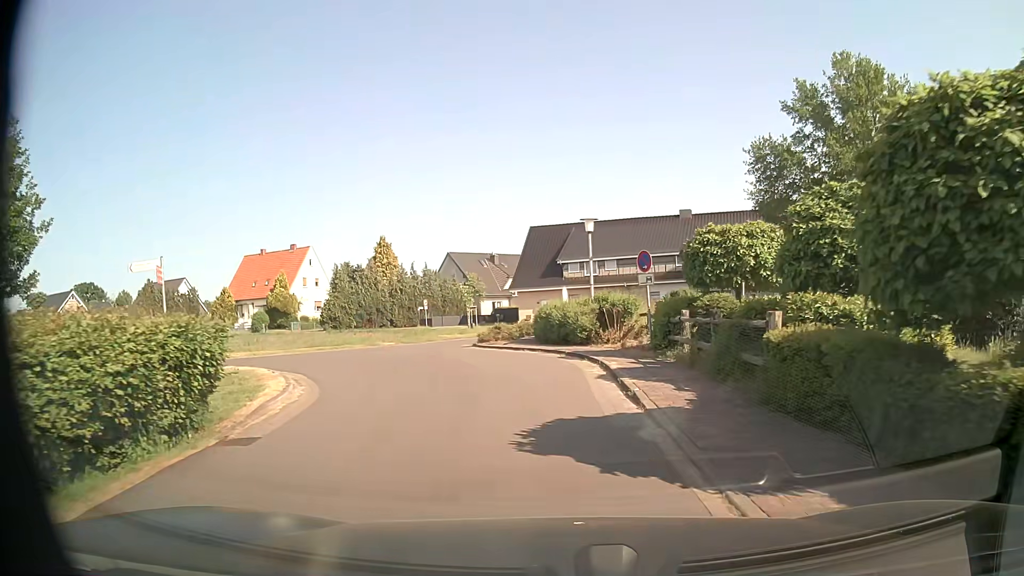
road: residential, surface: asphalt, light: Day
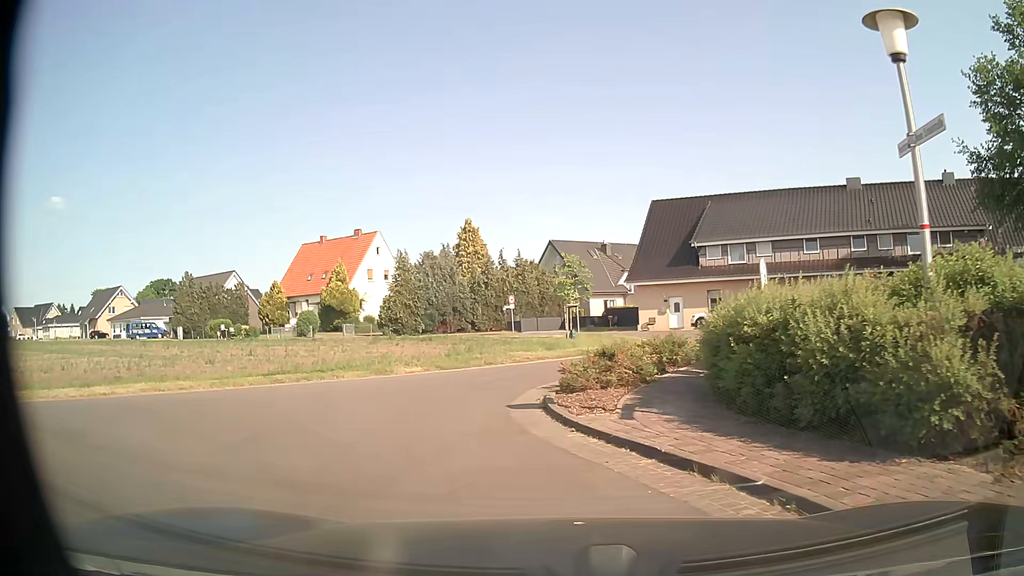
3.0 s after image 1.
(-0.8, +16.0) m; -9°
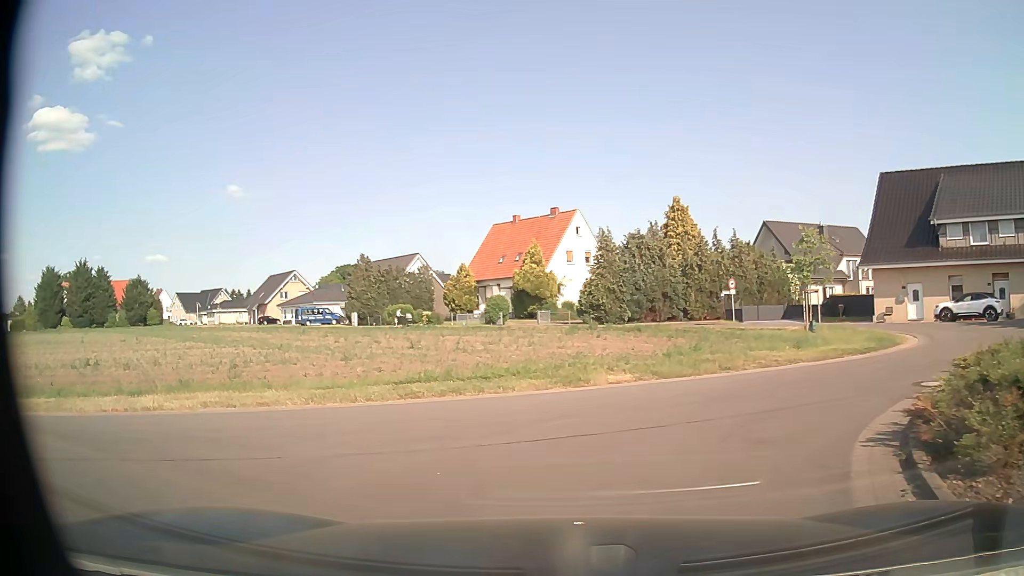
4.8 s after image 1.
(-0.8, +6.2) m; -17°
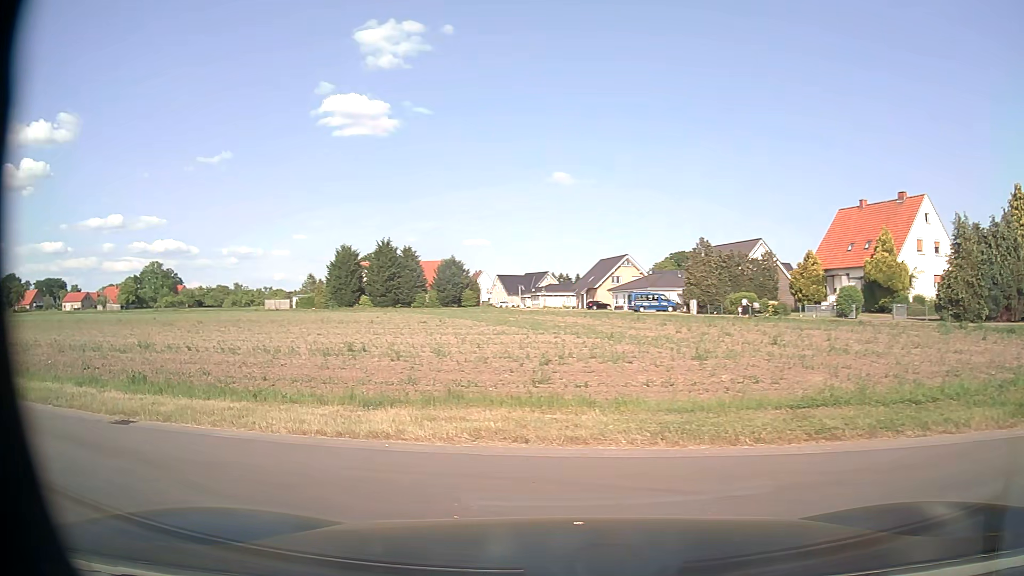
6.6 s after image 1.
(-1.1, +4.9) m; -28°
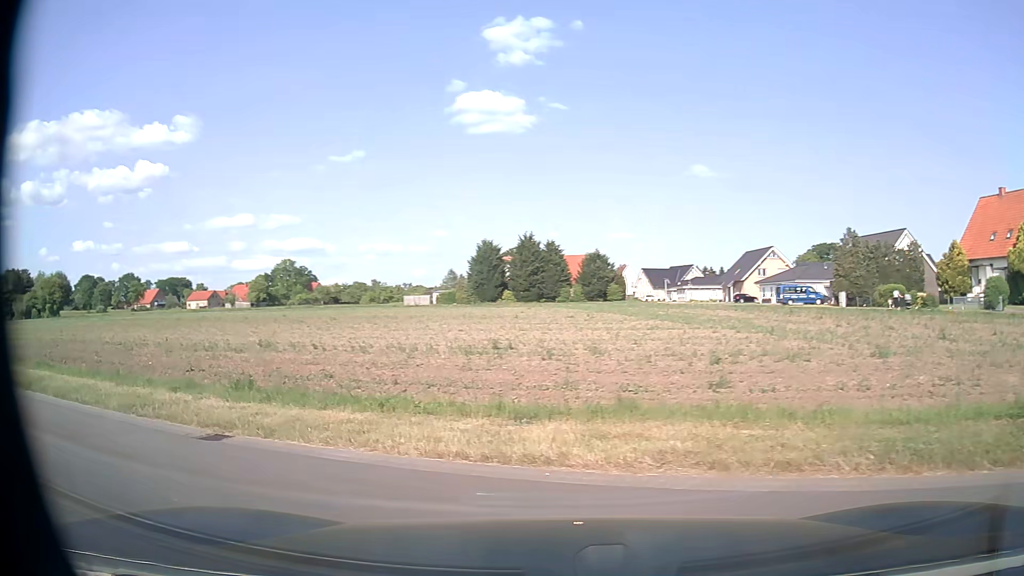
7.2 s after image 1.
(-0.2, +1.7) m; -12°
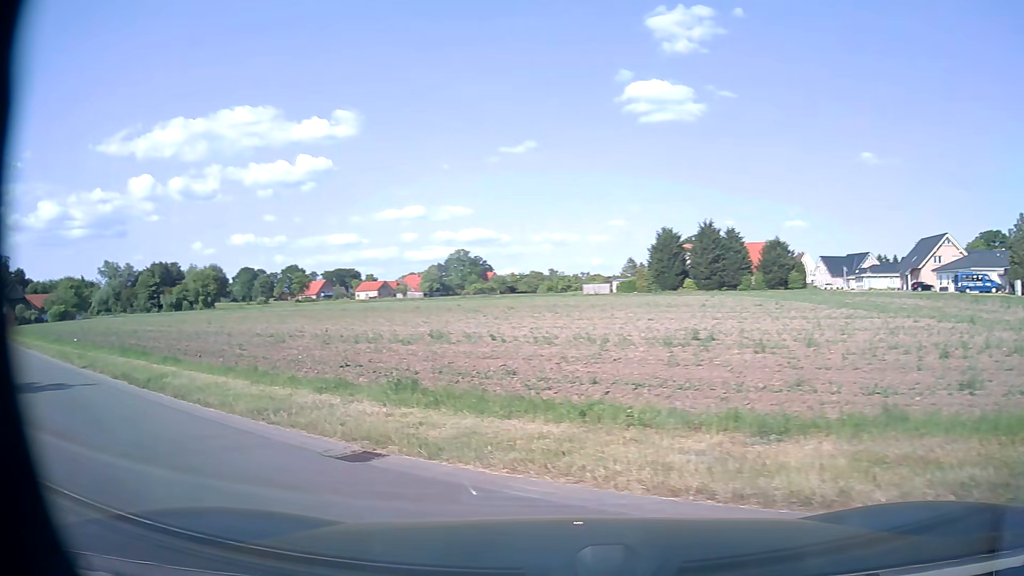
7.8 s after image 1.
(-0.2, +2.0) m; -15°
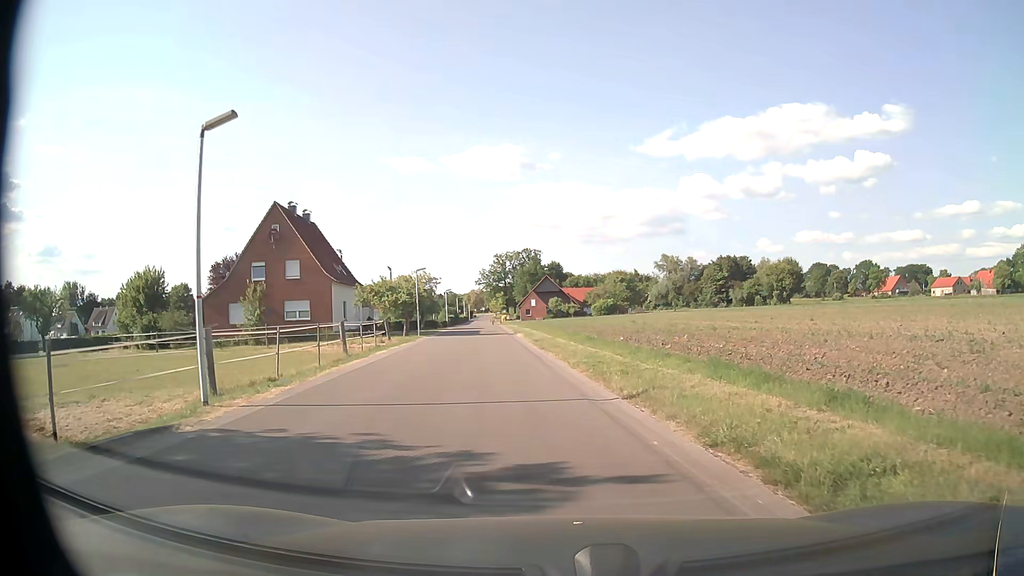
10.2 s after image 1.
(-5.1, +8.3) m; -48°
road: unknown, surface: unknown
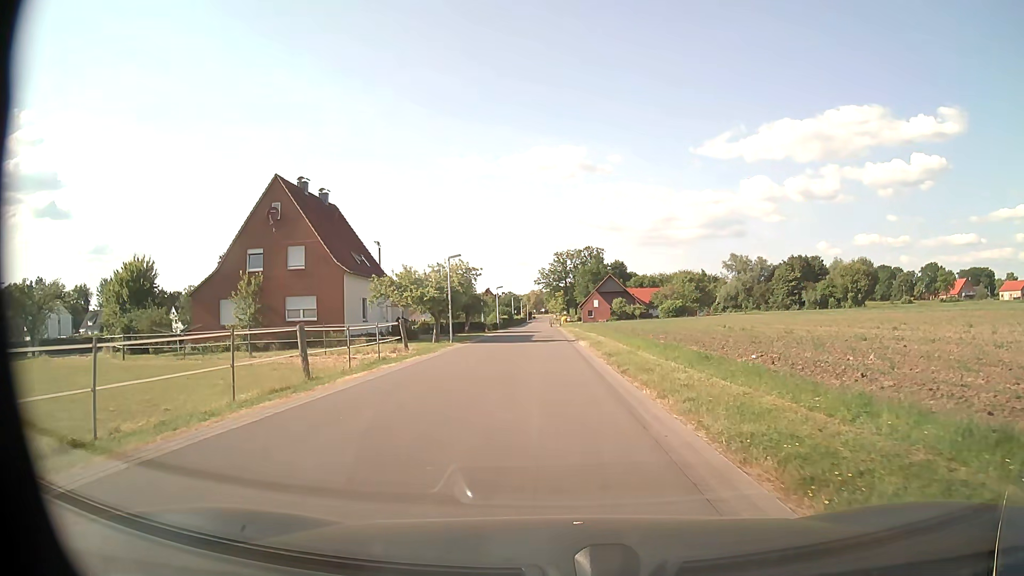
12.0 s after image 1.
(-0.5, +10.8) m; -5°
(0, +10) (0, +20) (0, +30) (-1, +40) (-1, +50) (-1, +60) (-1, +70) (-2, +80) (-3, +90) (-3, +100) m
